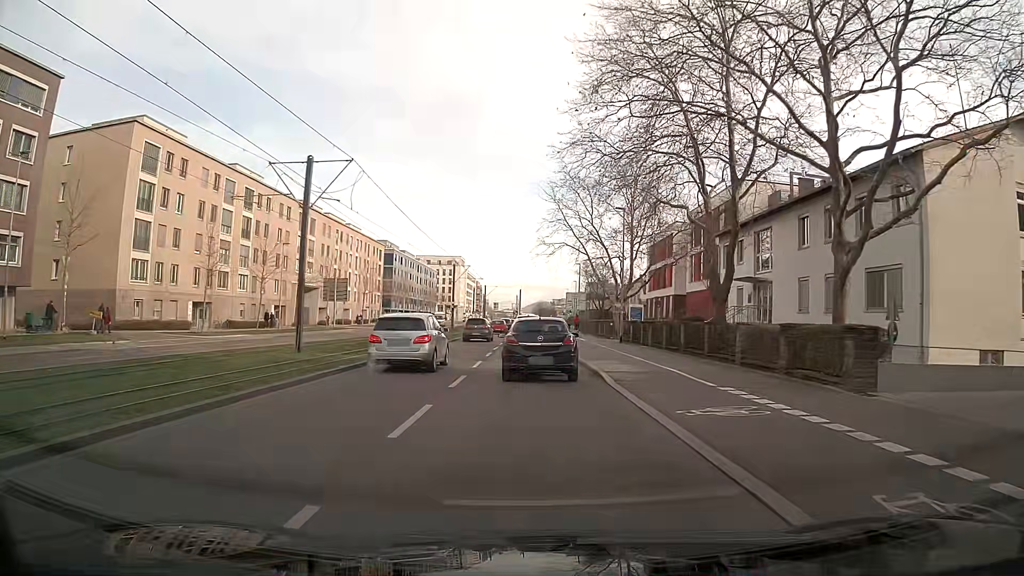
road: secondary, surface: asphalt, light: Day
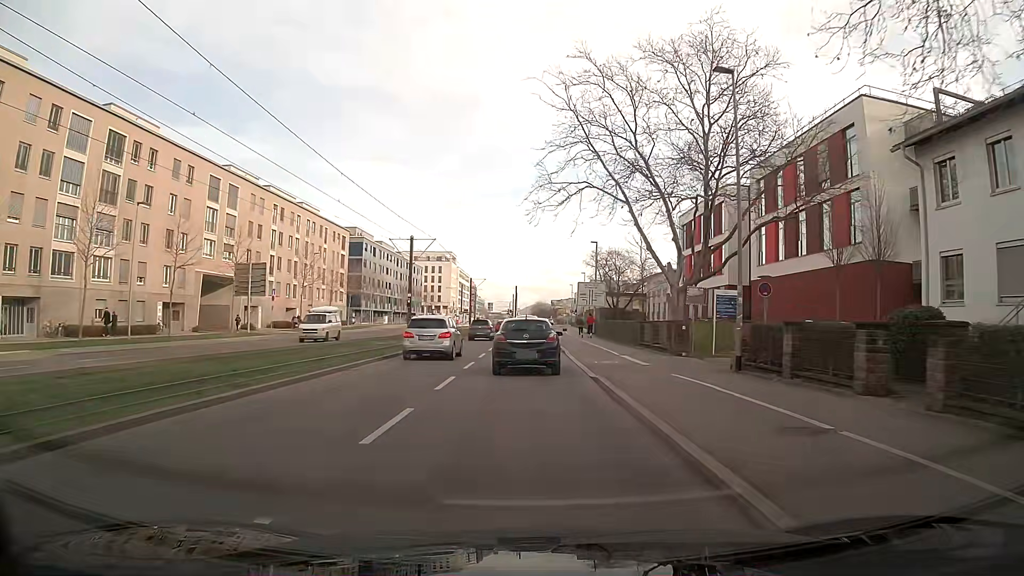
(0.0, +24.6) m; 0°
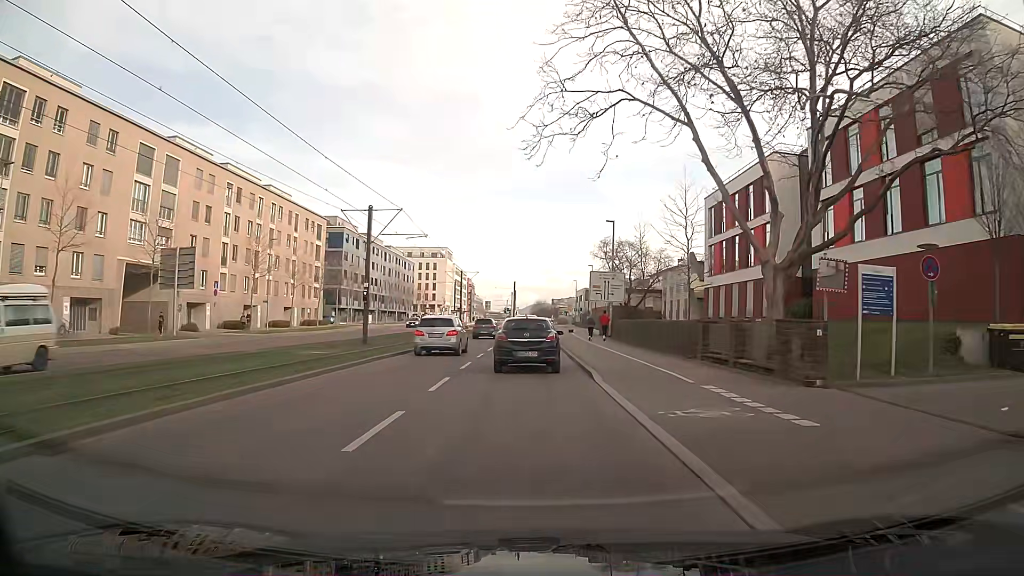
(0.0, +12.6) m; 0°
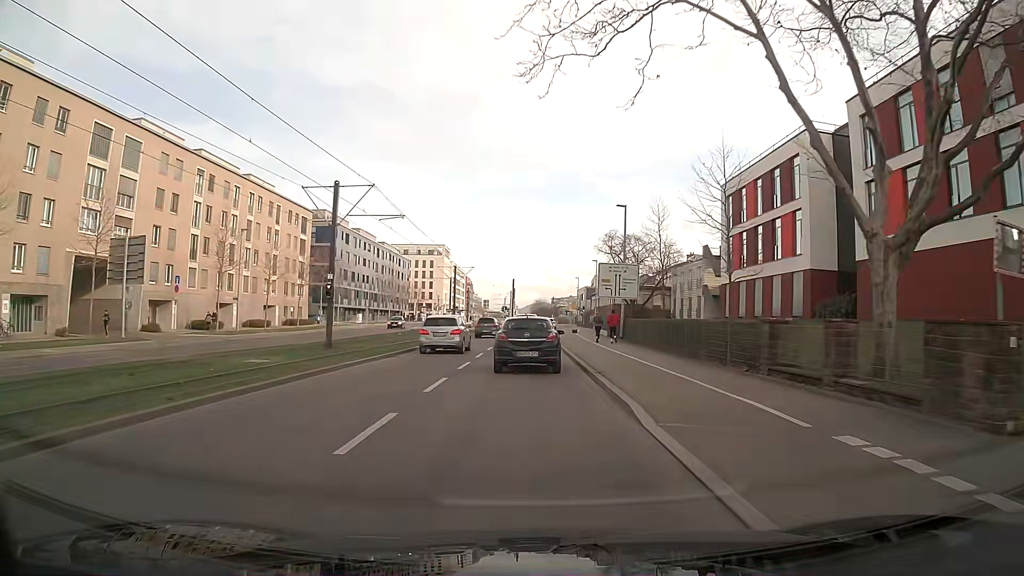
(0.0, +6.4) m; 0°
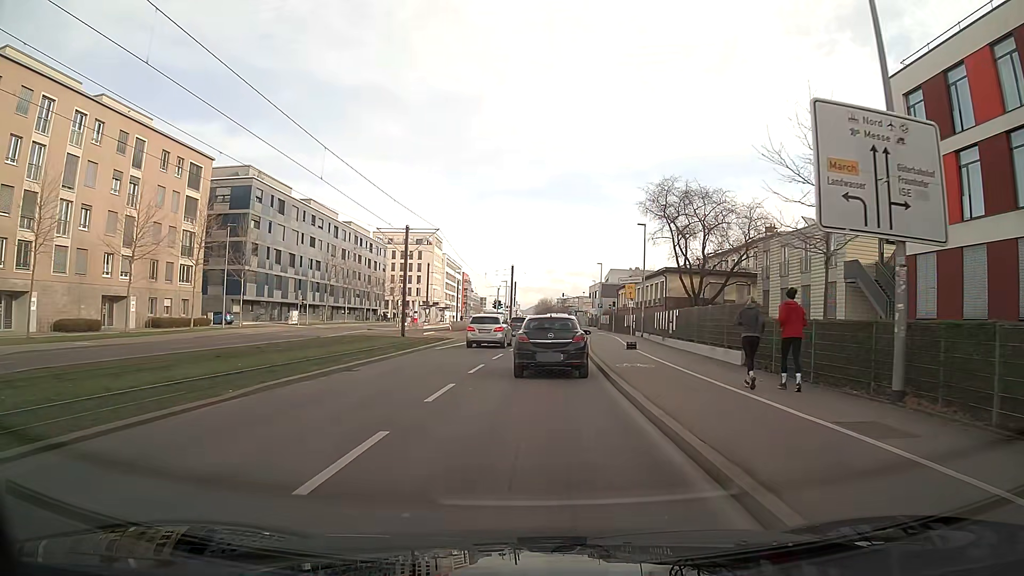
(-0.1, +31.9) m; 0°
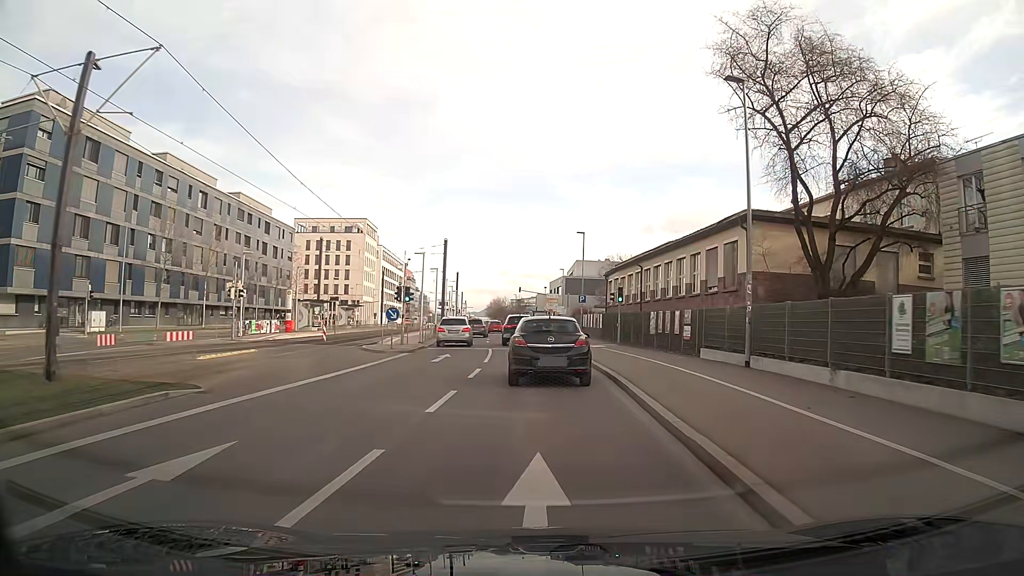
(+1.0, +31.1) m; +4°
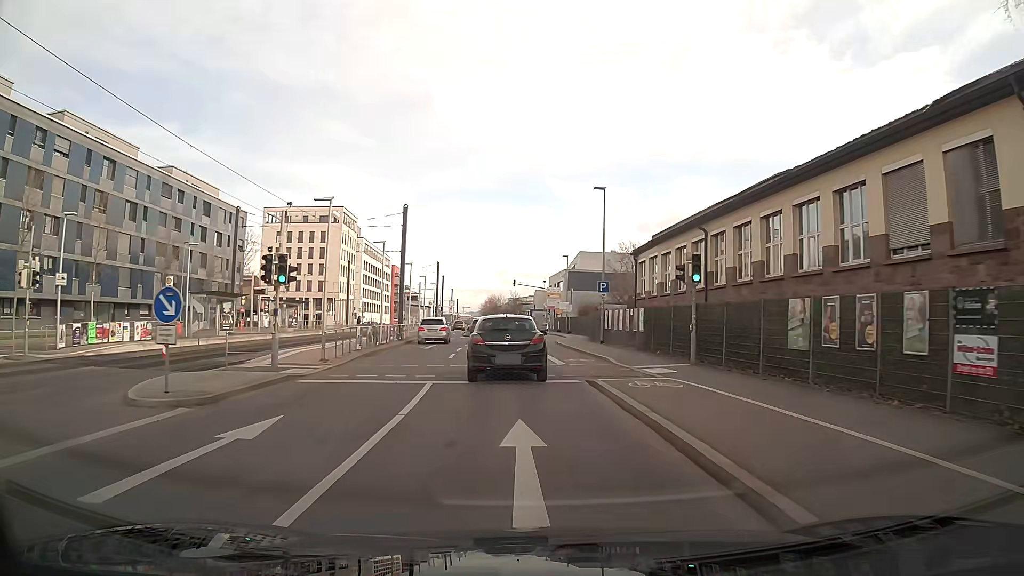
(0.0, +17.8) m; -1°
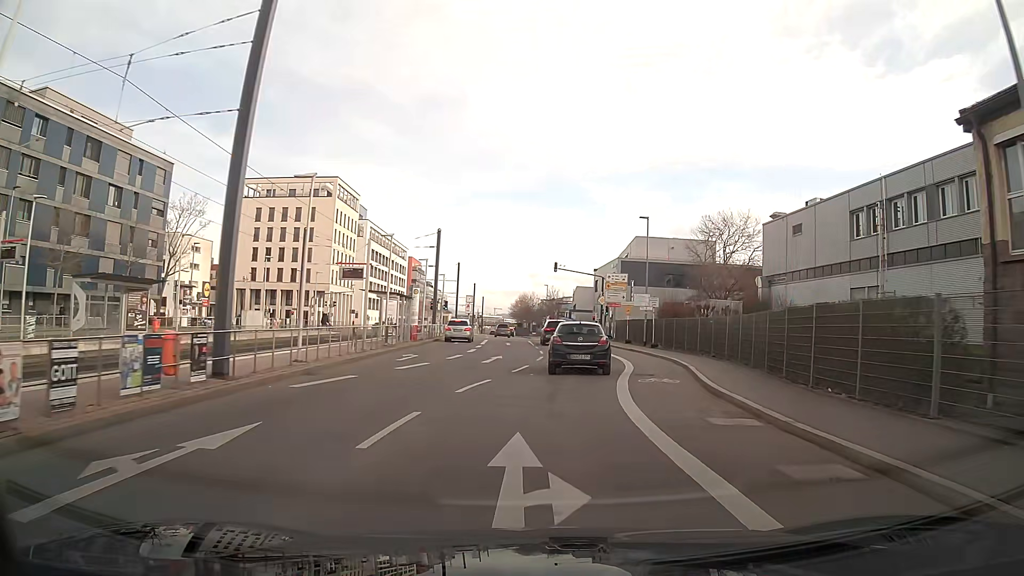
(-1.0, +29.6) m; -1°
(0, +10) (+1, +20) (+1, +30) (+1, +40) (0, +50) (0, +60) (+5, +69) (+14, +72) (+24, +73) (+34, +73) m
